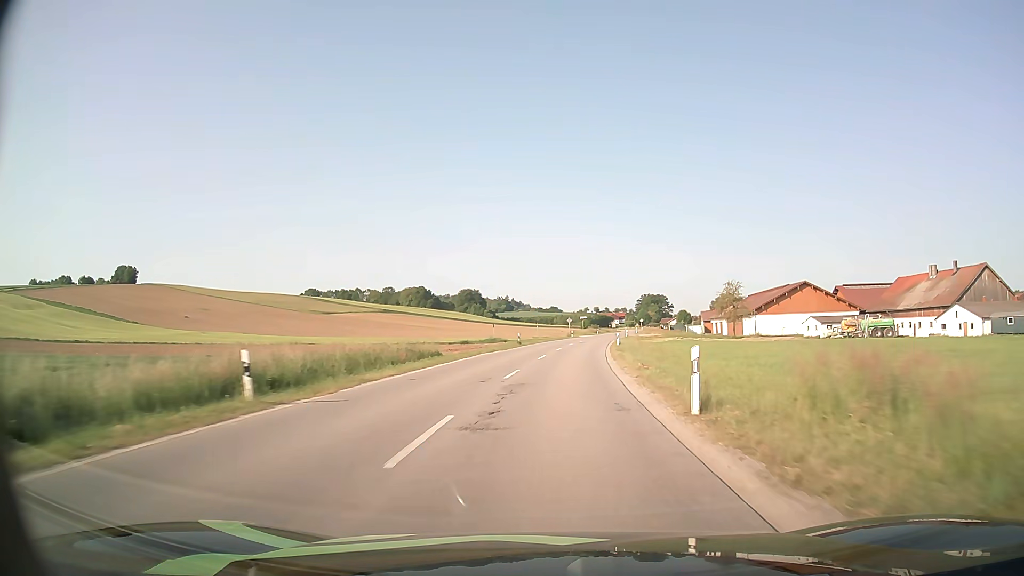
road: secondary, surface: asphalt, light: Day
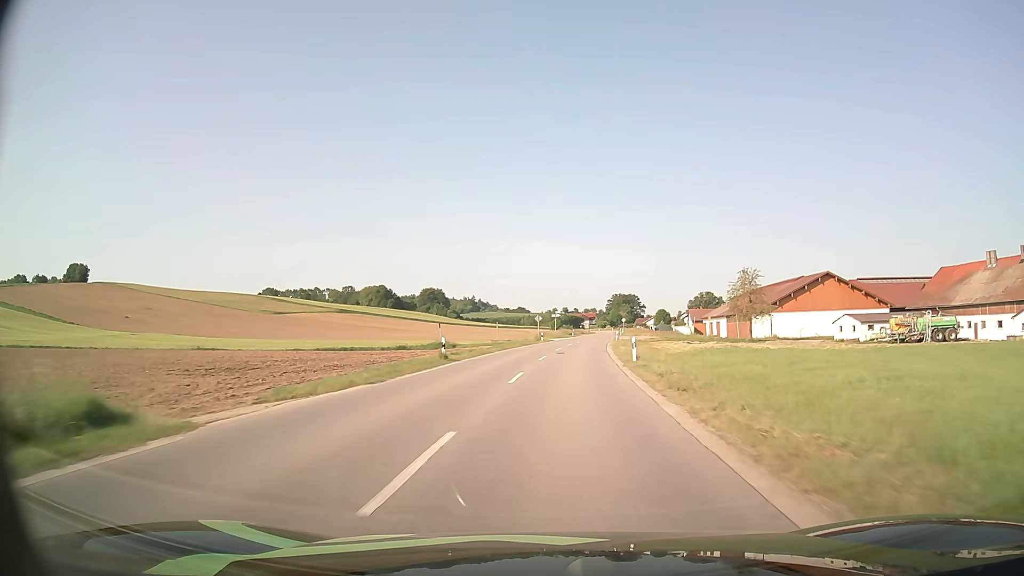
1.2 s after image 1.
(+0.6, +25.7) m; +3°
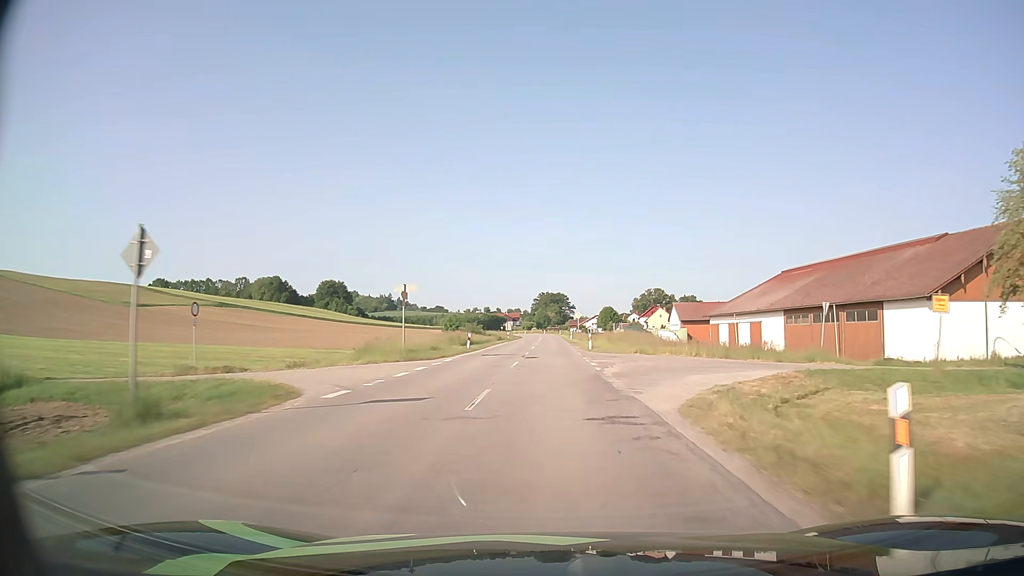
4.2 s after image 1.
(+3.9, +65.8) m; +7°
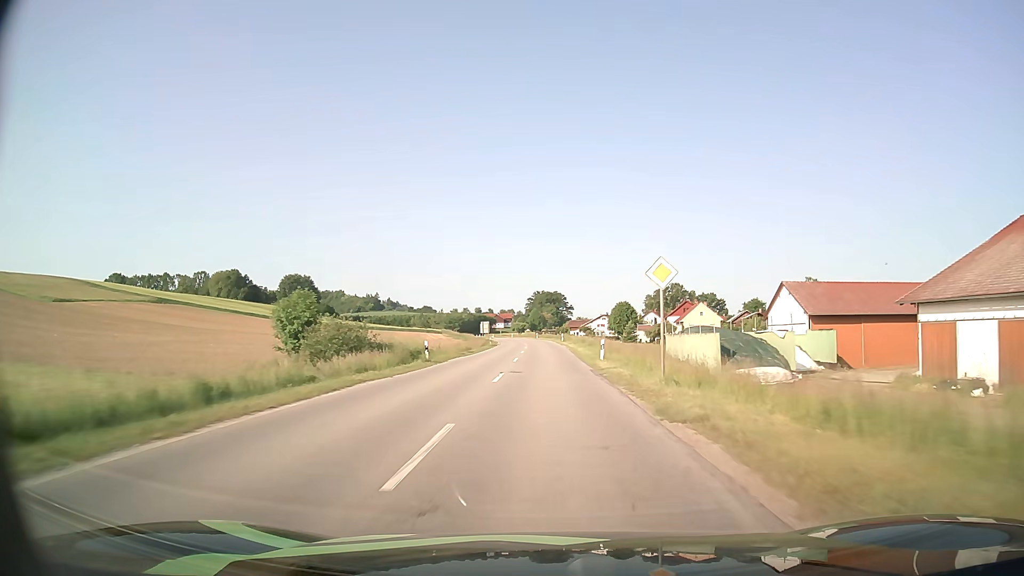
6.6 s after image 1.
(+0.3, +53.4) m; +1°
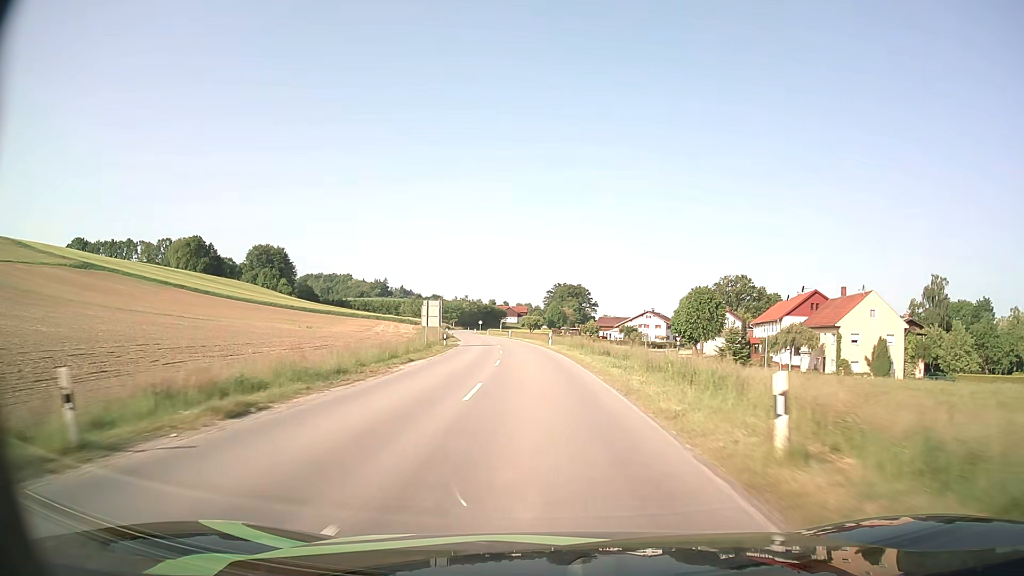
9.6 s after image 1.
(-0.7, +65.2) m; -2°
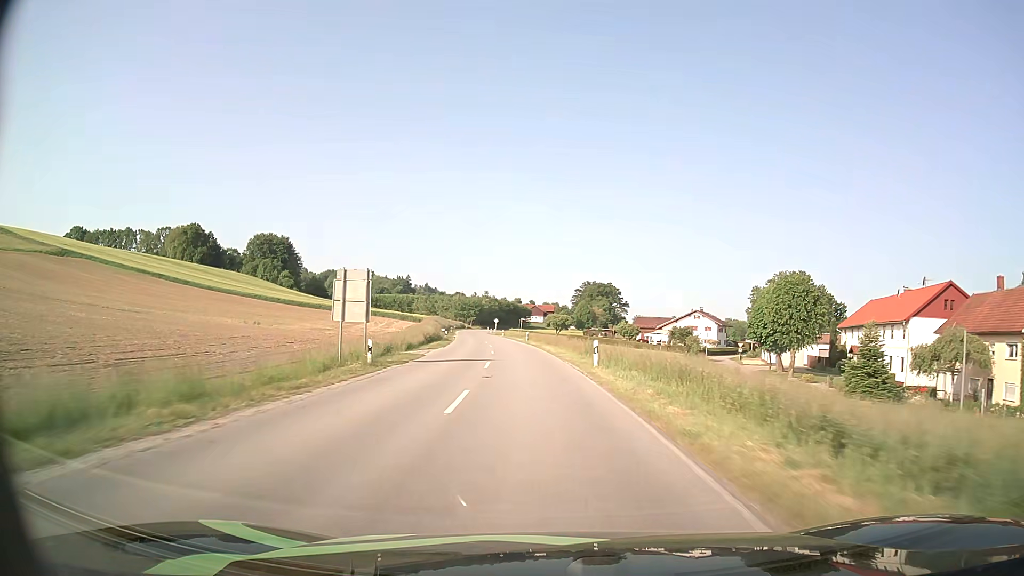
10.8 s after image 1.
(-0.5, +26.2) m; -2°
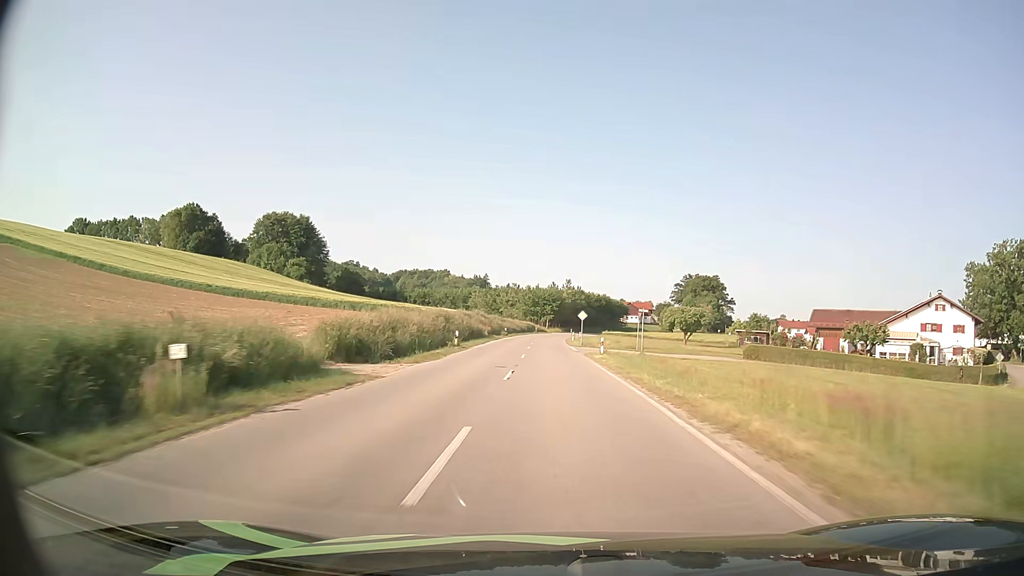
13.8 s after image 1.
(-4.9, +65.8) m; -7°
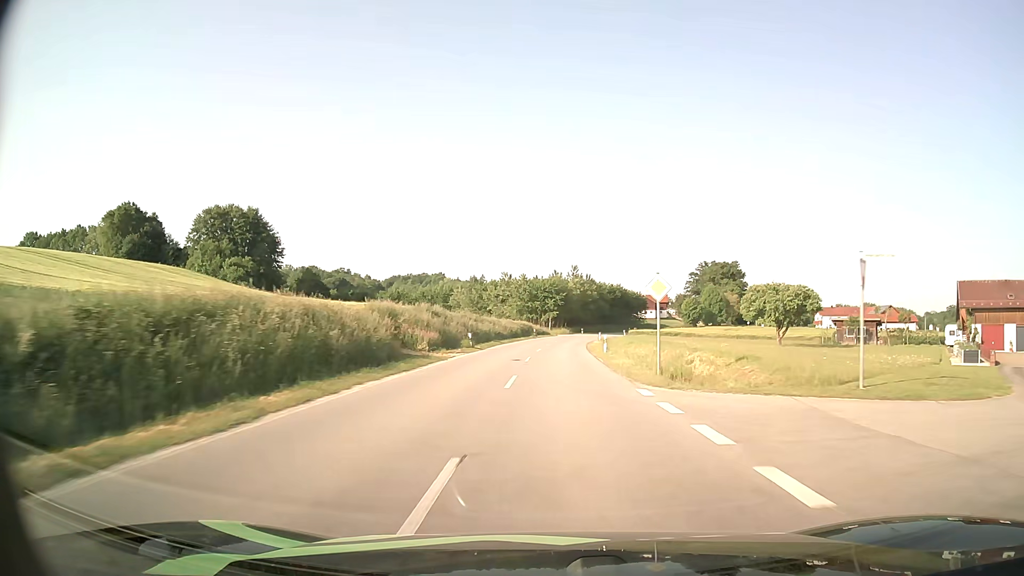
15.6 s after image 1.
(-0.3, +38.1) m; 0°
(0, +10) (0, +20) (0, +30) (+1, +40) (+1, +50) (+2, +60) (+2, +70) (+4, +80) (+5, +90) (+6, +100) m
